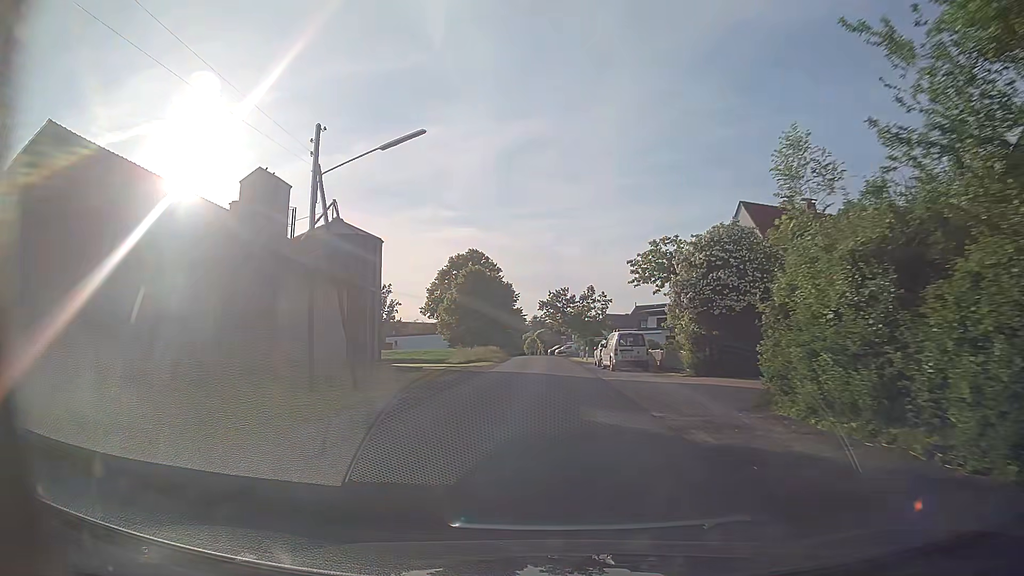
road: unclassified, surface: asphalt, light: Day
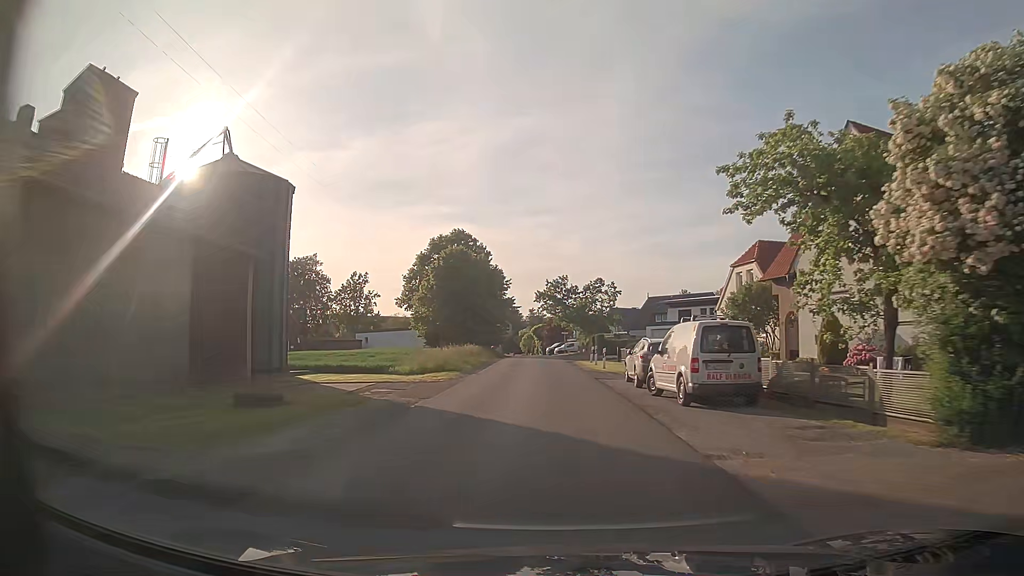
(+0.1, +16.8) m; 0°
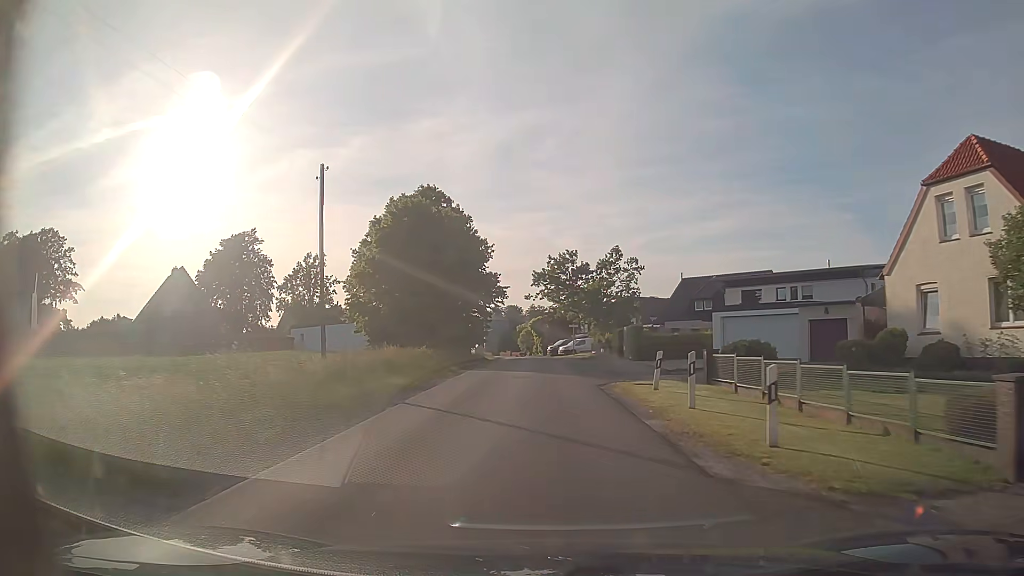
(0.0, +25.3) m; 0°
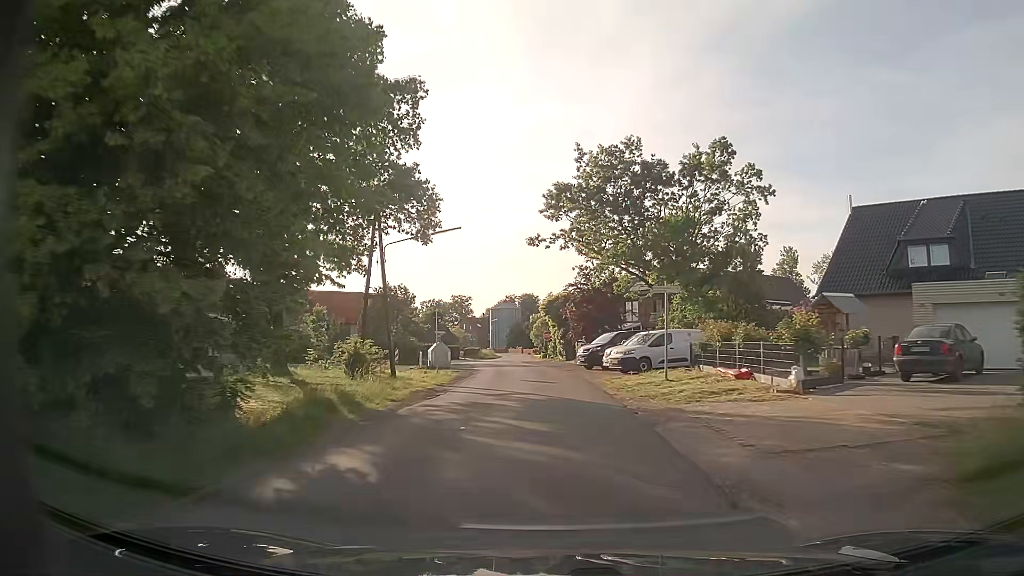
(-0.3, +41.4) m; -1°
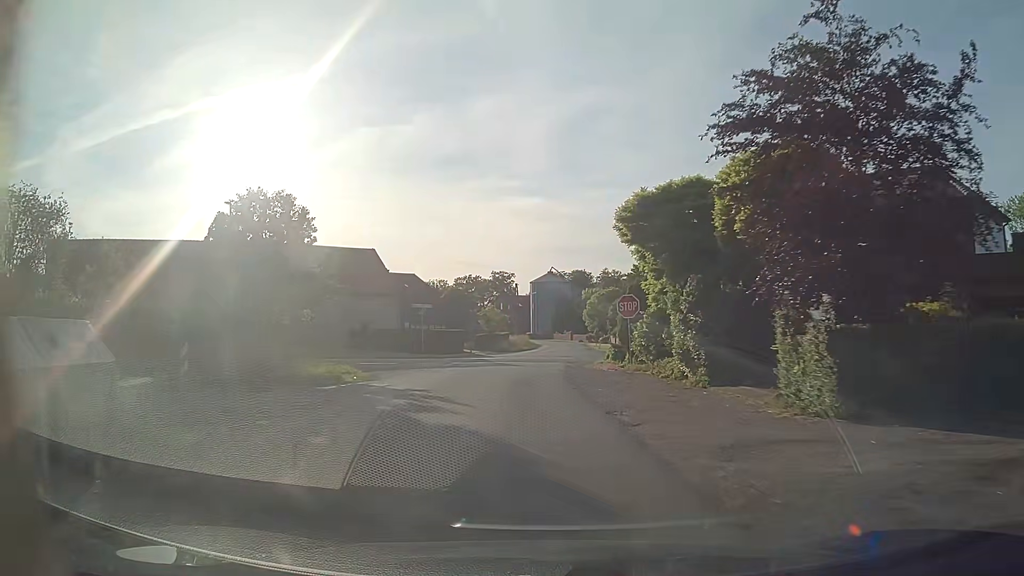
(-0.9, +38.2) m; -5°
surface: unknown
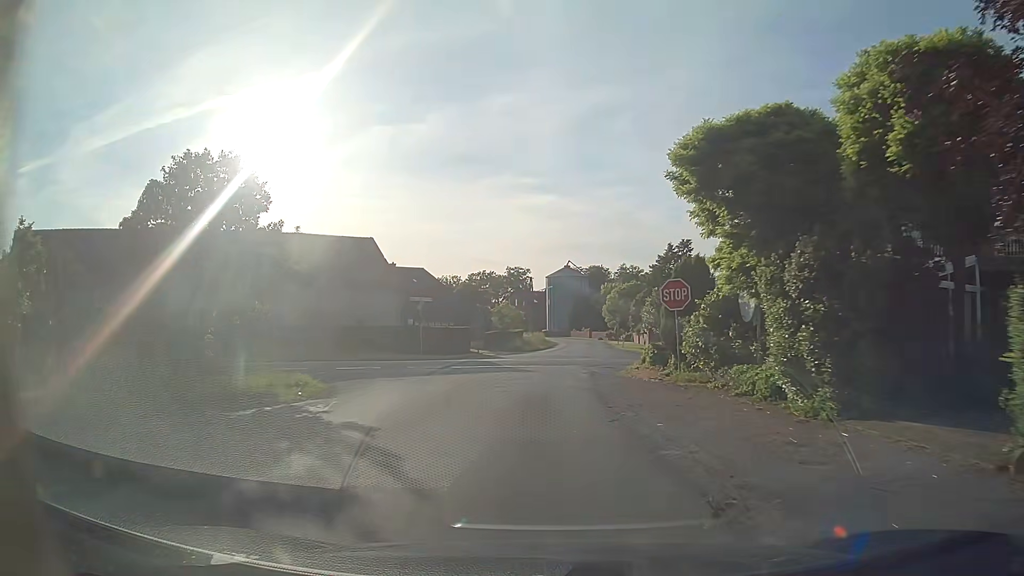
(0.0, +6.5) m; -1°
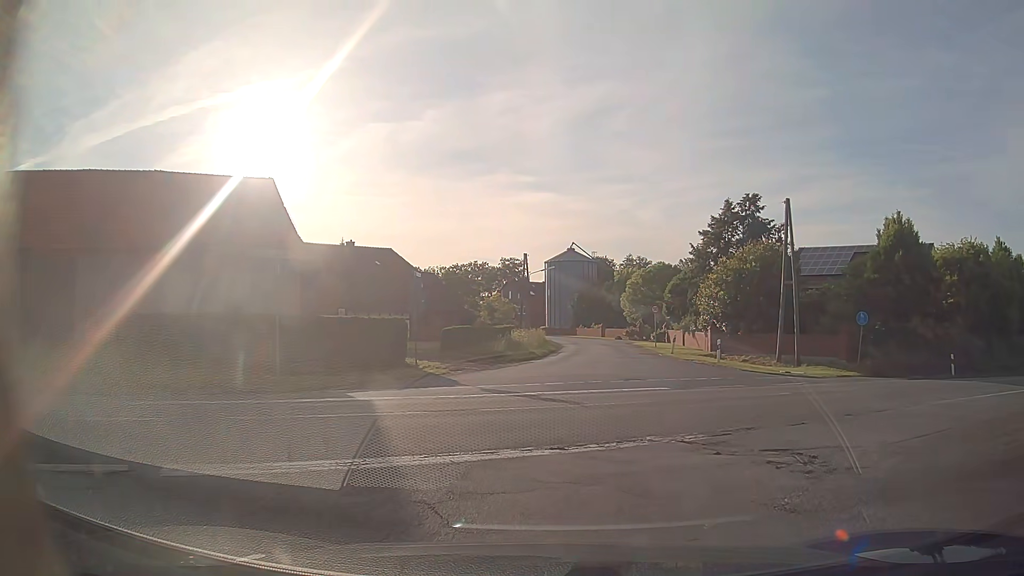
(-0.2, +22.5) m; 0°
